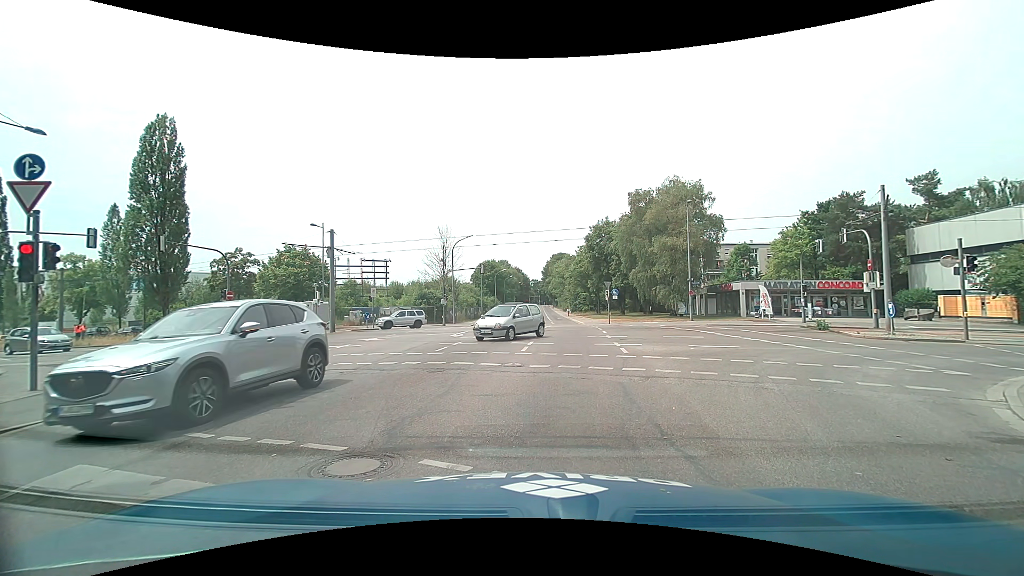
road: secondary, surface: asphalt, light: Day
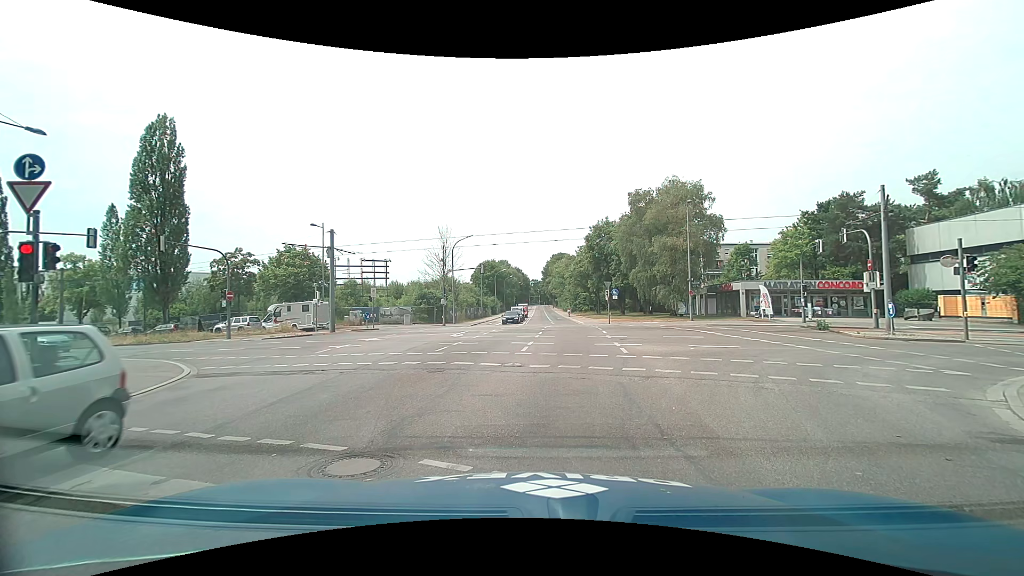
(0.0, 0.0) m; 0°
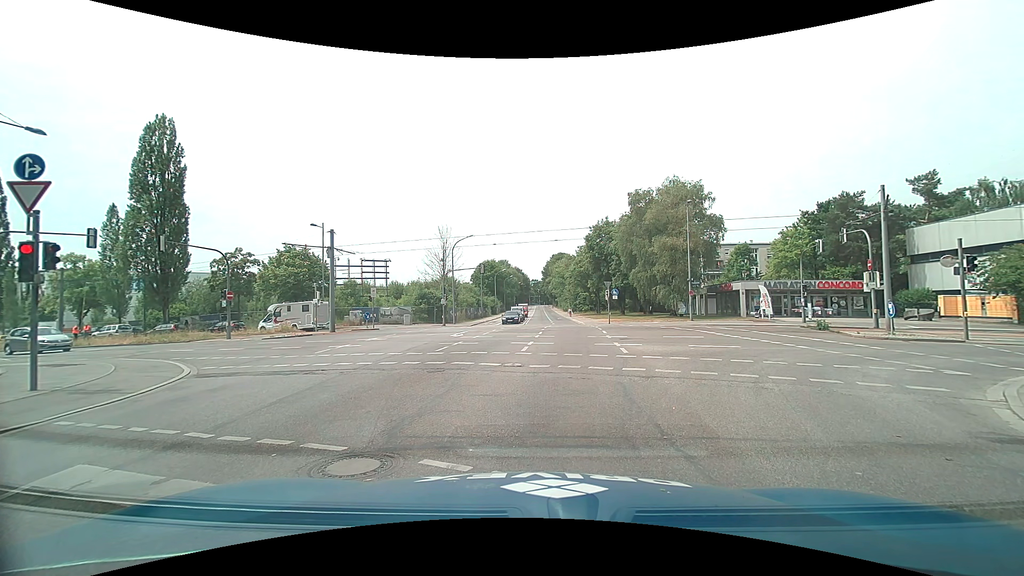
(0.0, 0.0) m; 0°
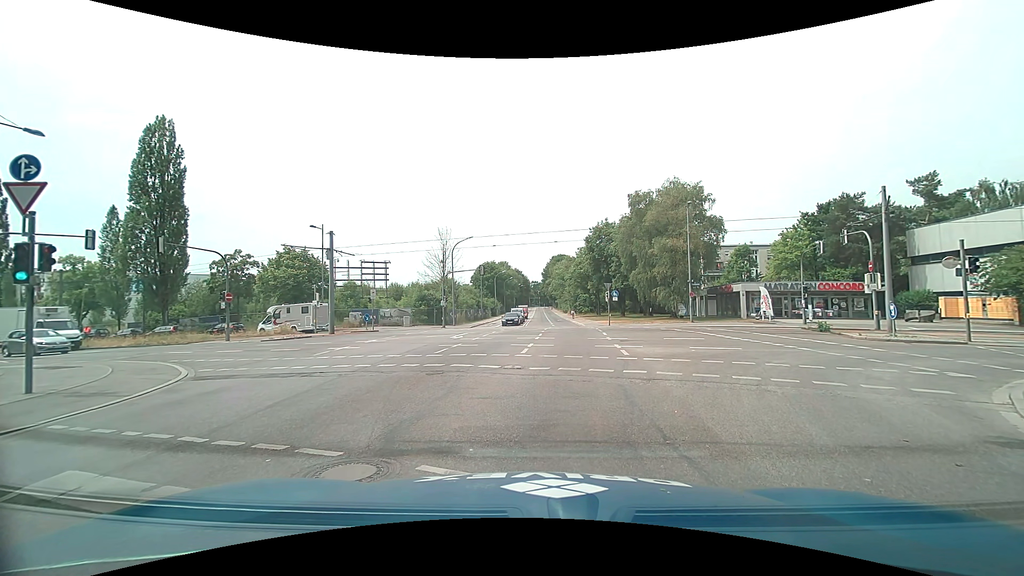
(0.0, +0.1) m; 0°
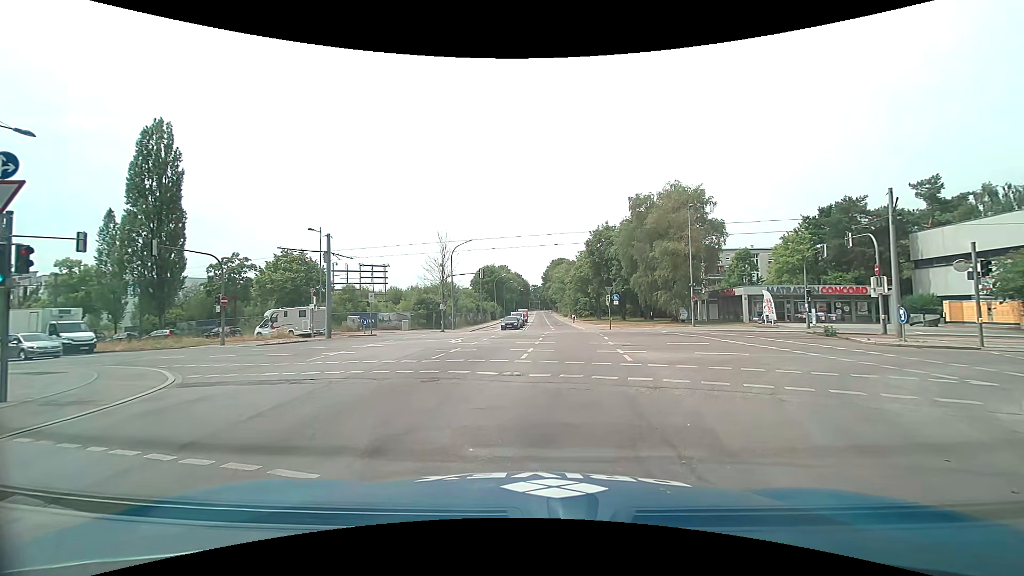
(0.0, +0.6) m; -2°
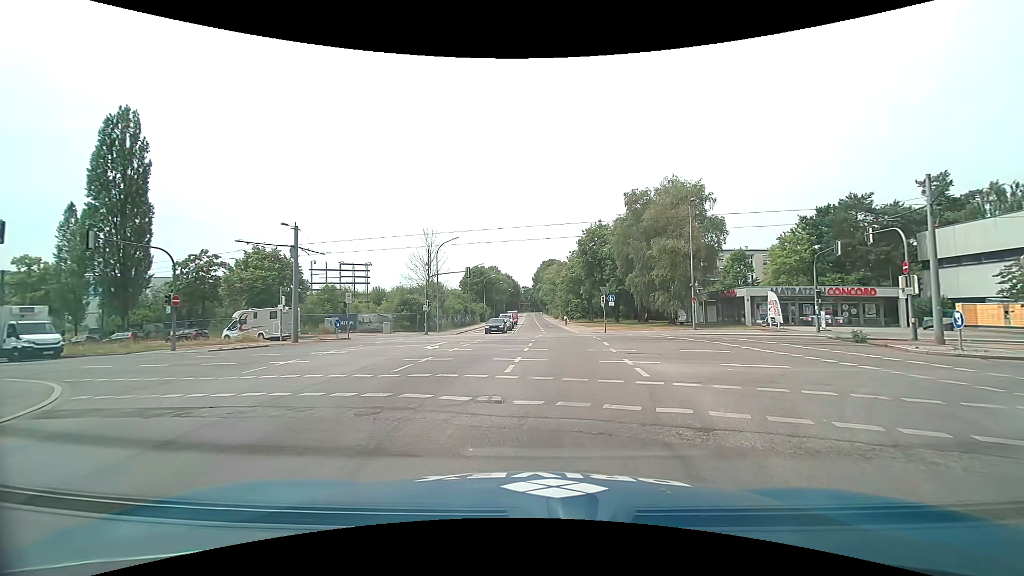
(-0.1, +3.4) m; -1°
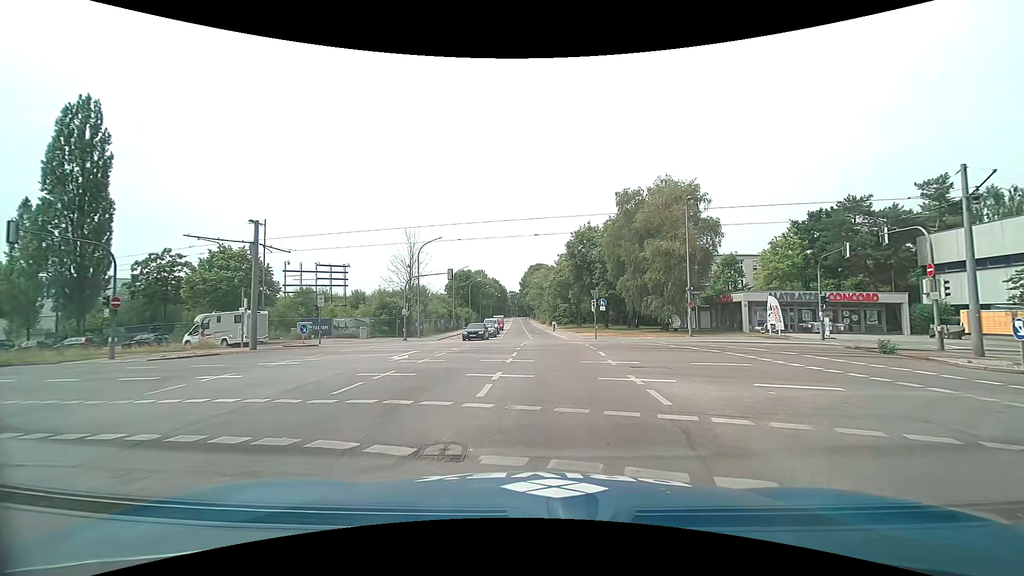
(+0.1, +3.0) m; +2°
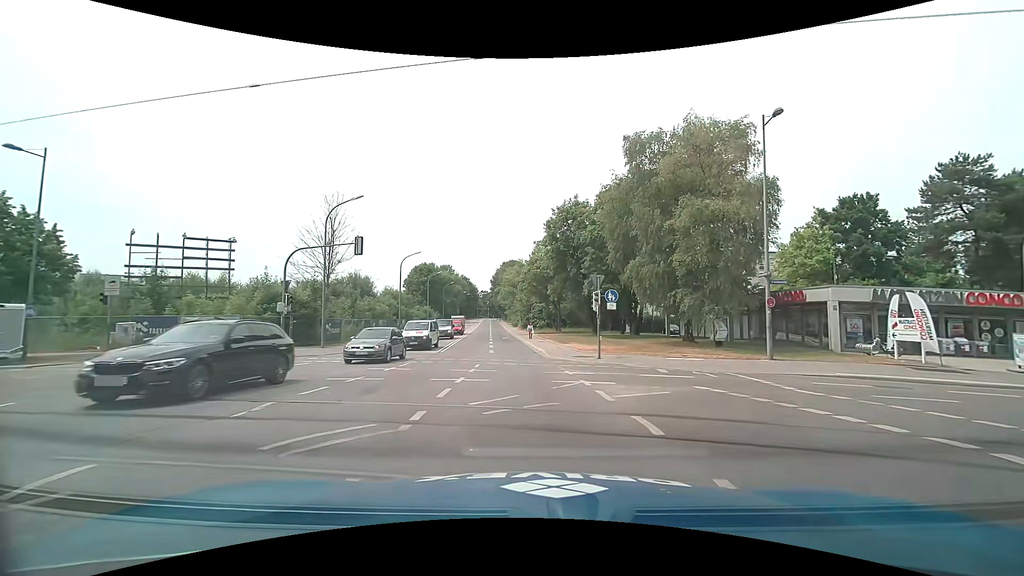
(+0.7, +17.5) m; +3°
(0, +10) (0, +20) (0, +30) (-1, +40) (-2, +50) (-3, +60) (-3, +70) (-4, +80) (-4, +90) (-5, +100) m
